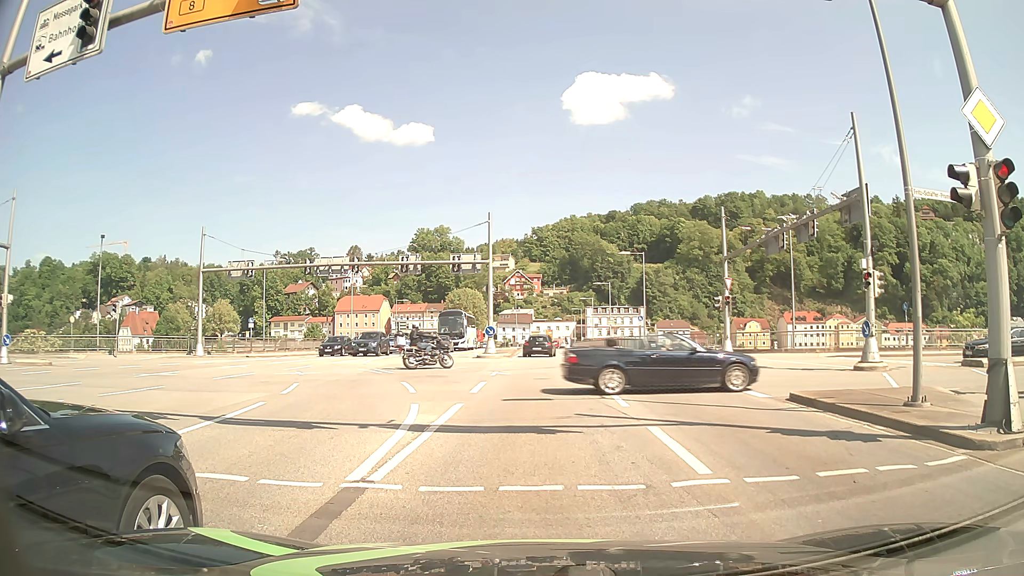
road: primary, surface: asphalt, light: Day
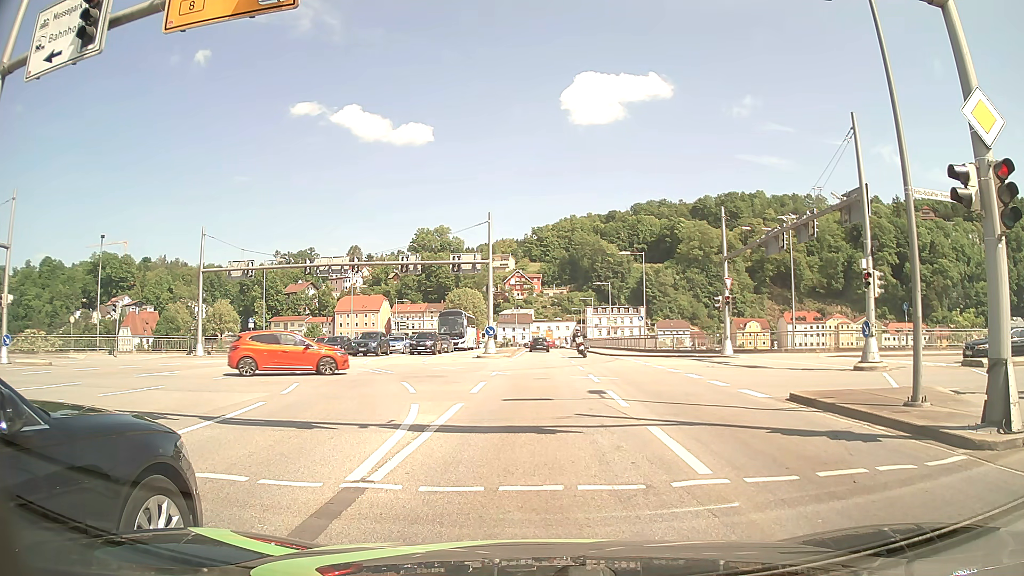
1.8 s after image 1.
(0.0, 0.0) m; 0°
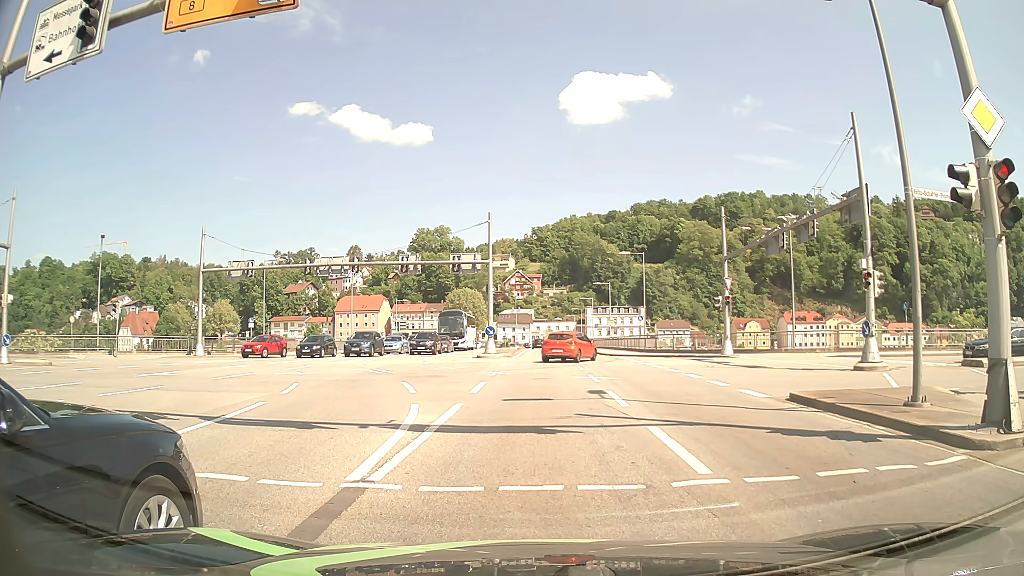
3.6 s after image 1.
(0.0, 0.0) m; 0°
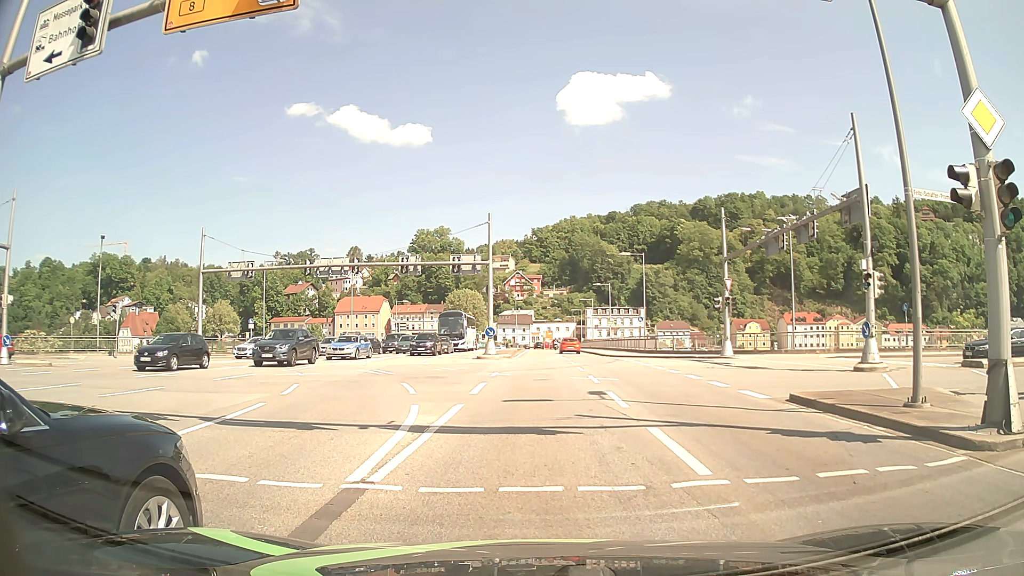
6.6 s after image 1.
(0.0, 0.0) m; 0°
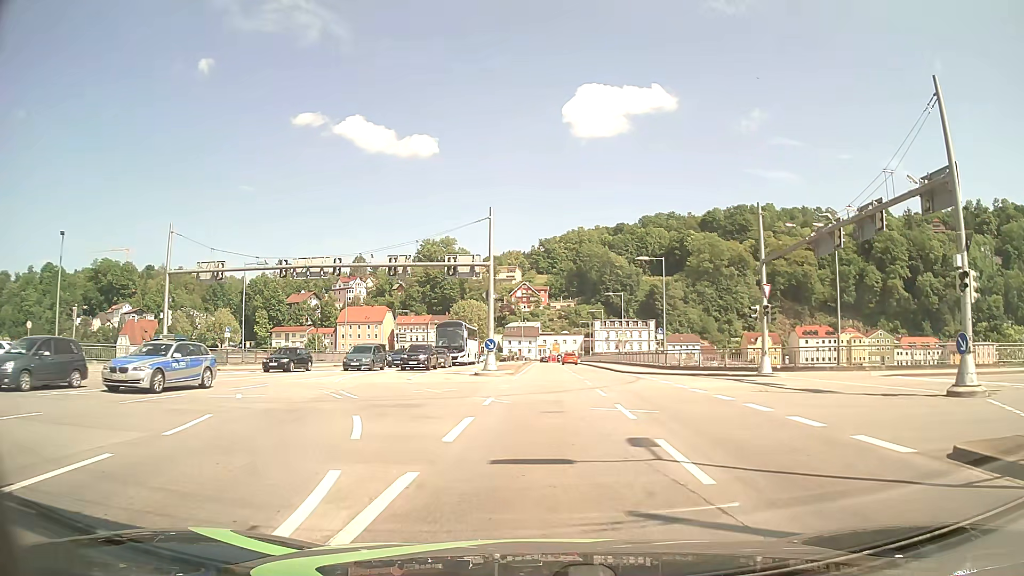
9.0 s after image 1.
(0.0, +6.0) m; 0°
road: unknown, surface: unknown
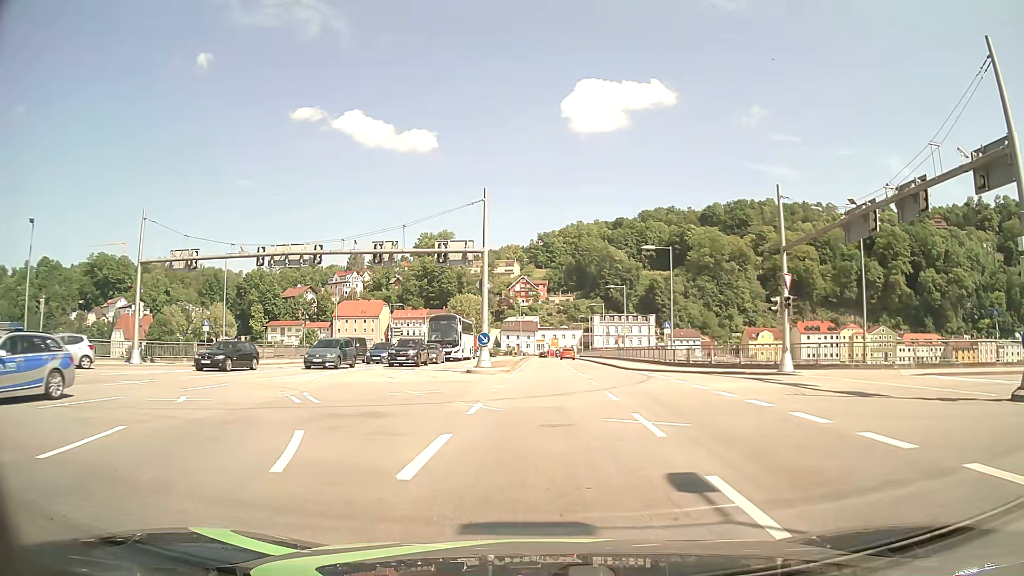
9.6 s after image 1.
(0.0, +3.2) m; -1°
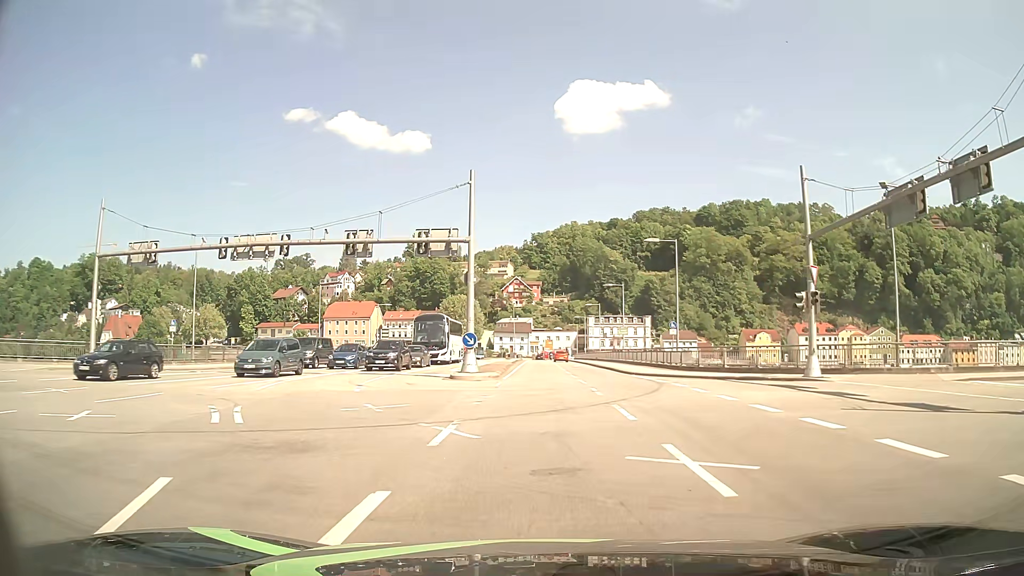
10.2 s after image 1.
(+0.1, +3.9) m; +1°
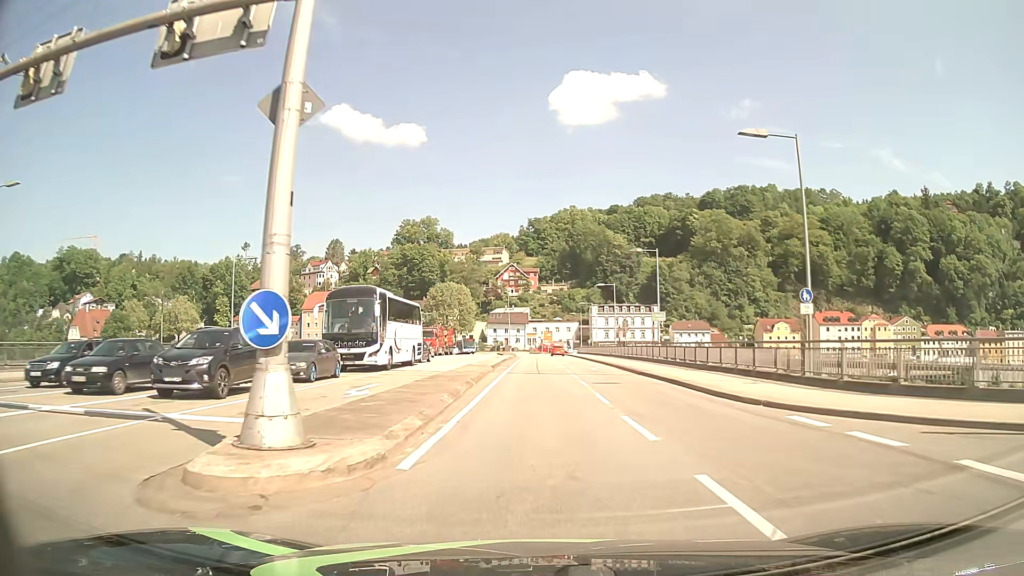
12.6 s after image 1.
(+0.1, +20.7) m; +1°
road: primary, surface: asphalt
(0, +10) (0, +20) (0, +30) (0, +40) (0, +50) (0, +60) (0, +70) (-1, +80) (-1, +90) (-2, +100) m
